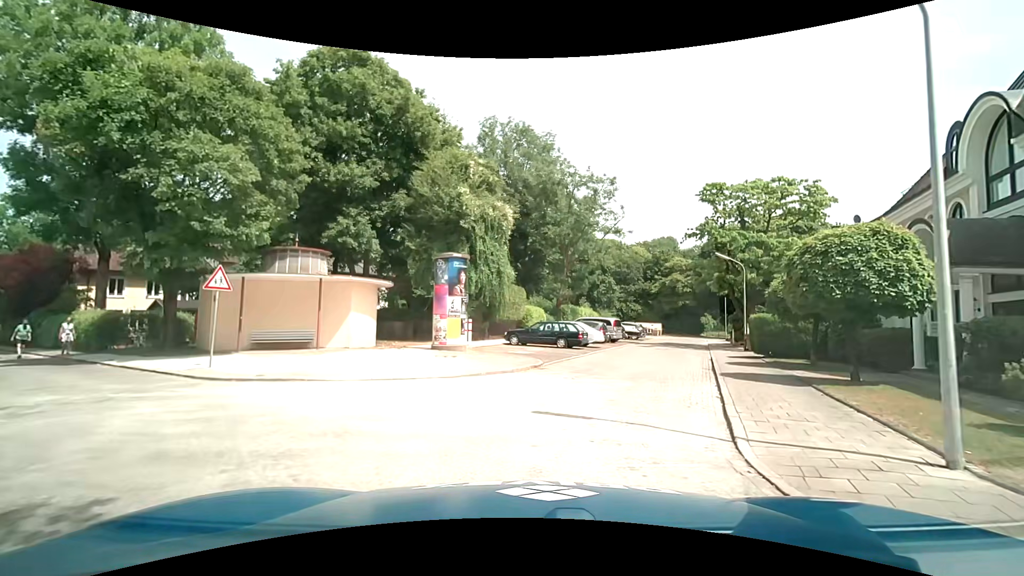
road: residential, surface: asphalt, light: Day
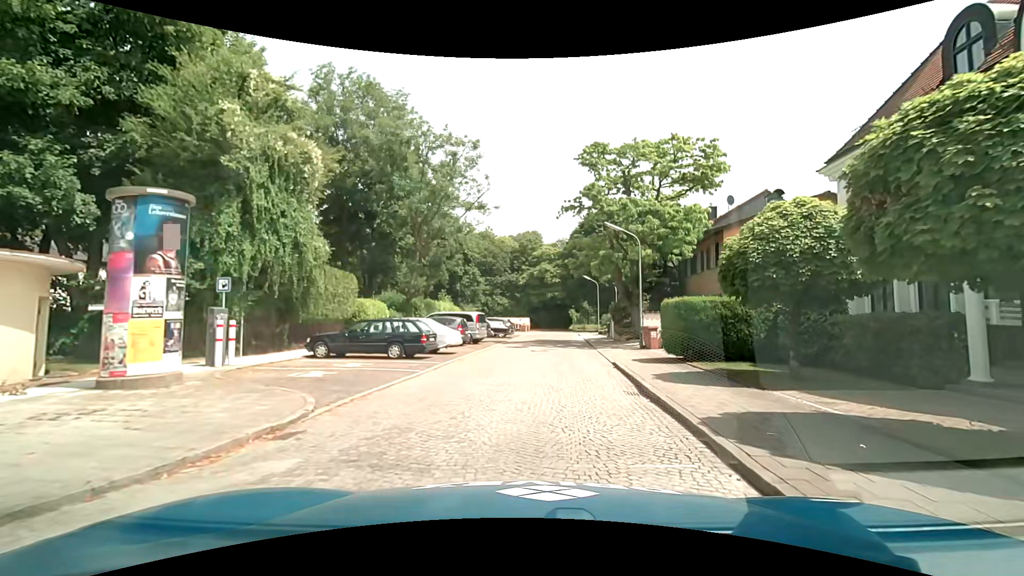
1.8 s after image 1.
(+0.8, +9.4) m; +12°
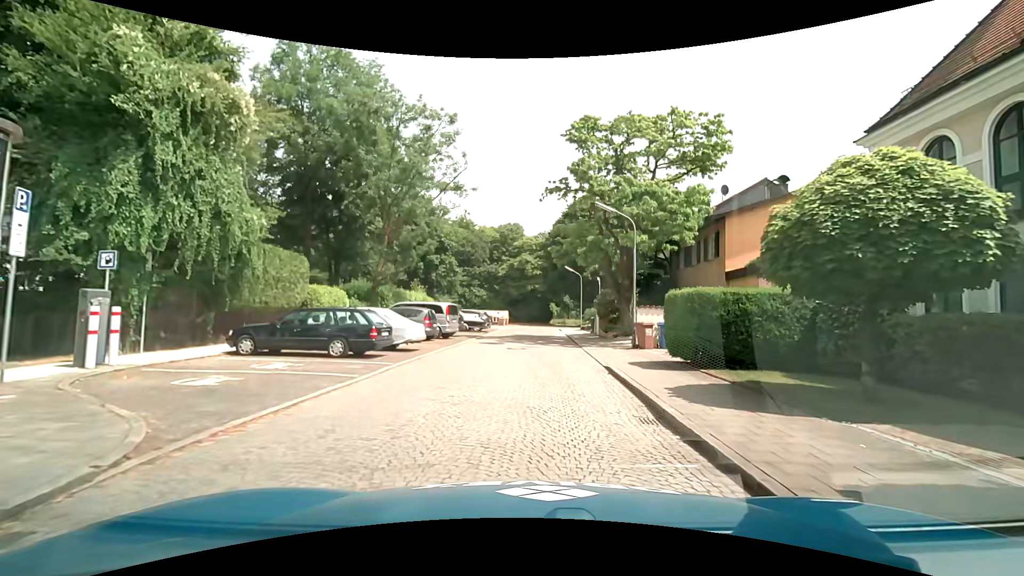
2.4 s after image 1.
(+0.1, +3.3) m; +4°
